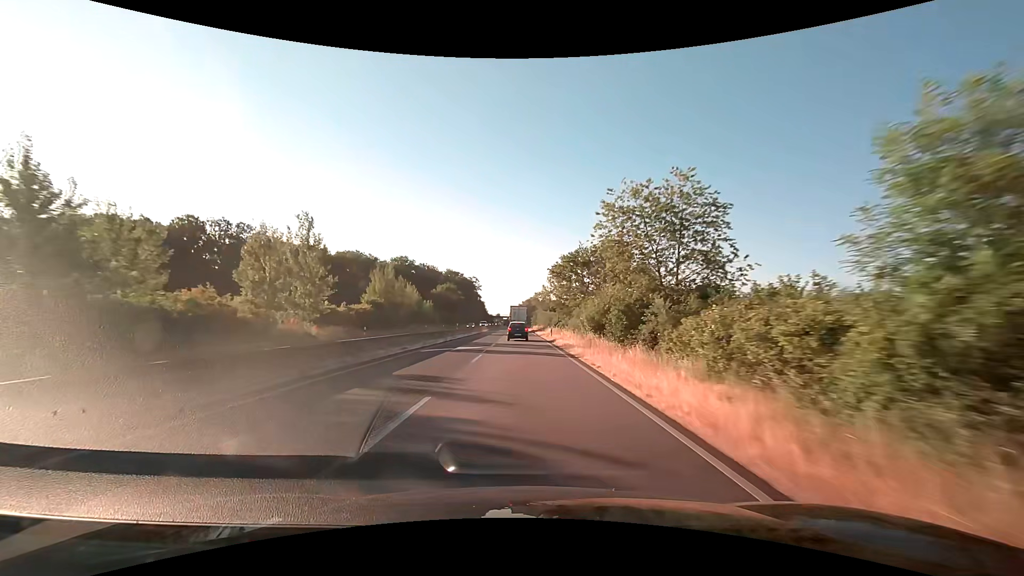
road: trunk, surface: asphalt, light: Day
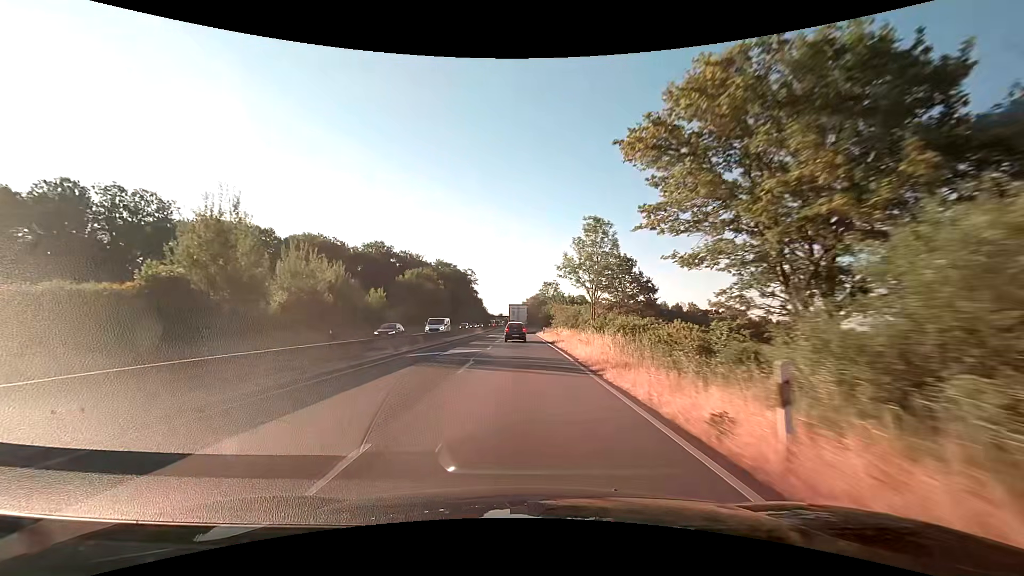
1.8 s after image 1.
(0.0, +39.2) m; 0°
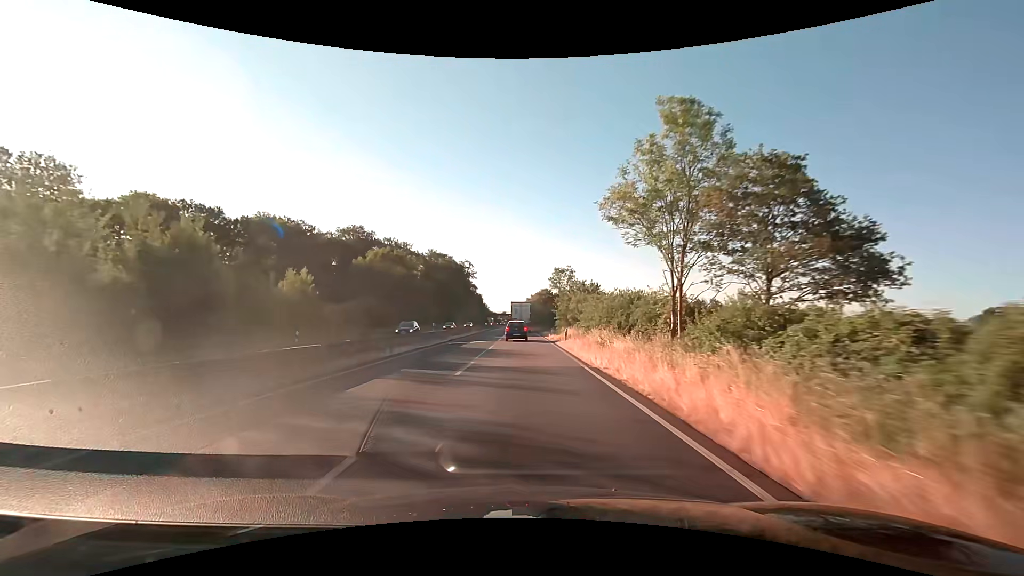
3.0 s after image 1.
(-0.1, +24.6) m; -1°
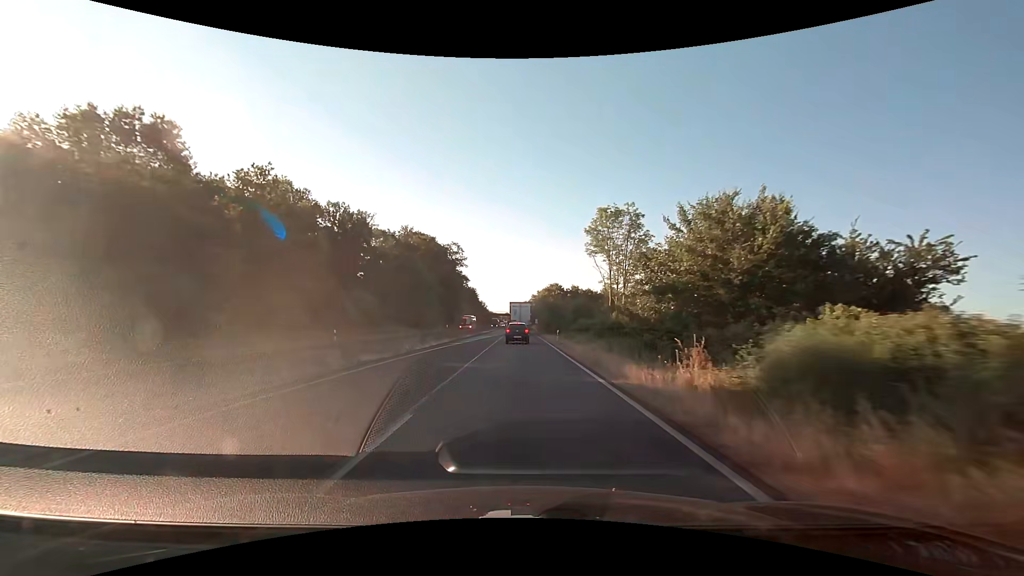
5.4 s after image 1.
(-0.2, +45.2) m; -1°
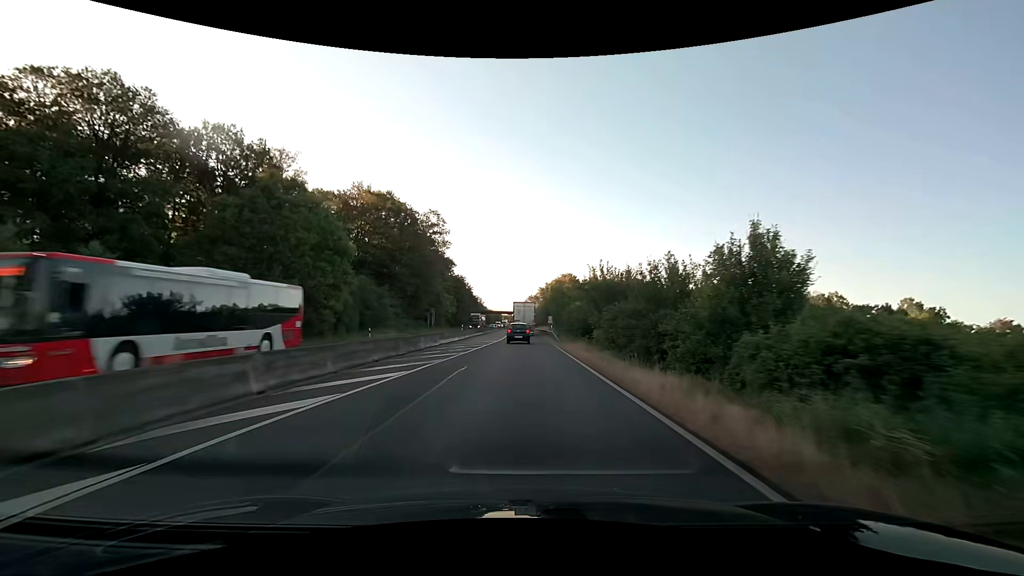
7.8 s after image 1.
(-0.2, +41.1) m; 0°
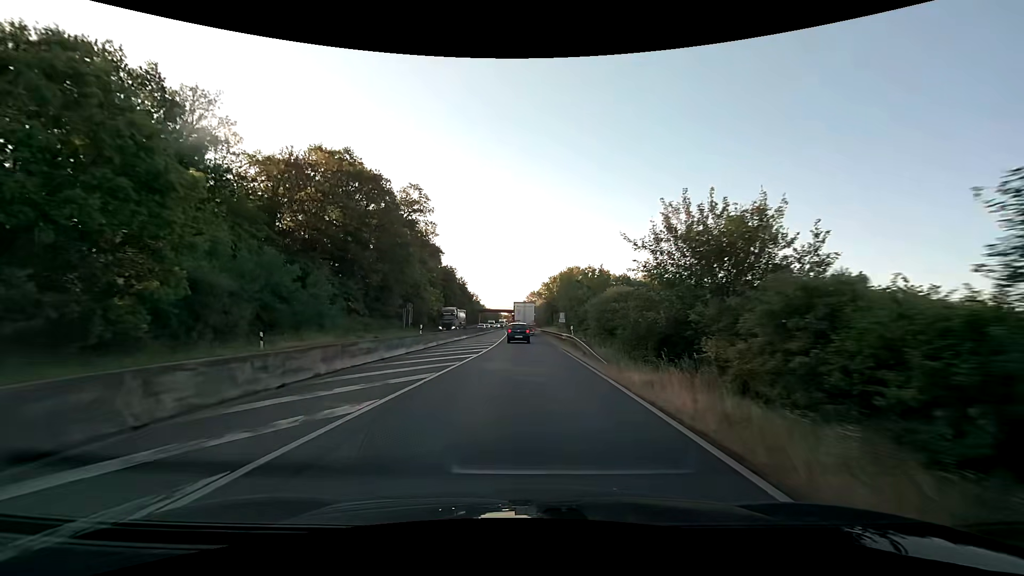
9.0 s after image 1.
(-0.1, +19.3) m; 0°
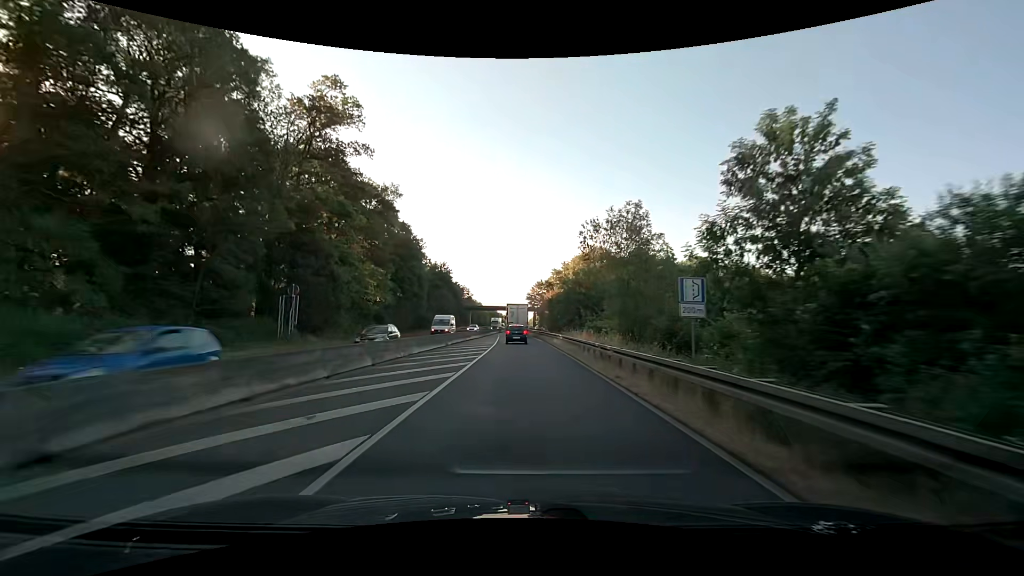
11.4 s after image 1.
(-0.1, +37.7) m; -1°
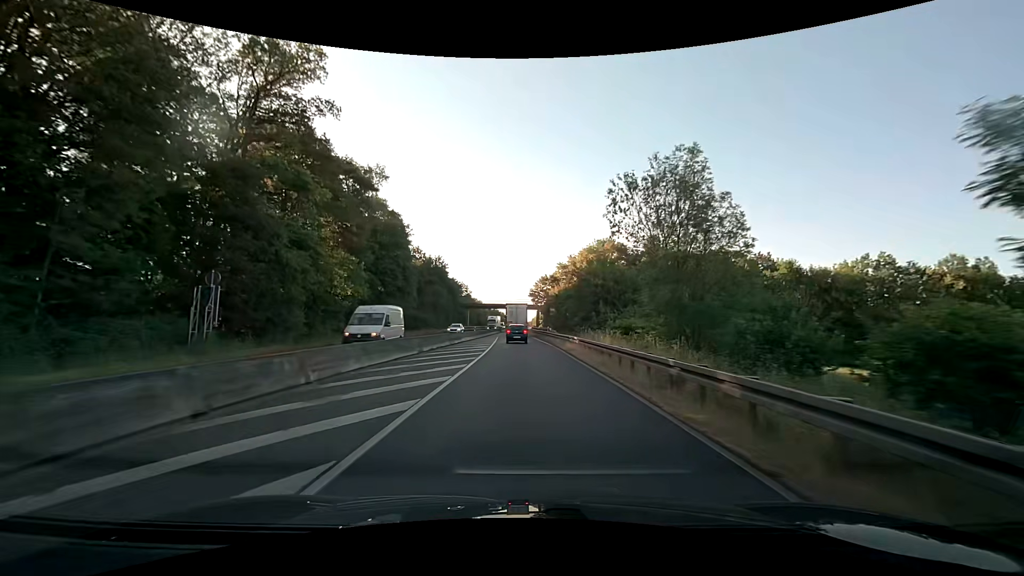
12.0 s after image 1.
(0.0, +9.5) m; 0°
(0, +10) (0, +20) (0, +30) (-1, +40) (-1, +50) (-1, +60) (-1, +70) (-1, +80) (-1, +90) (-1, +100) m
